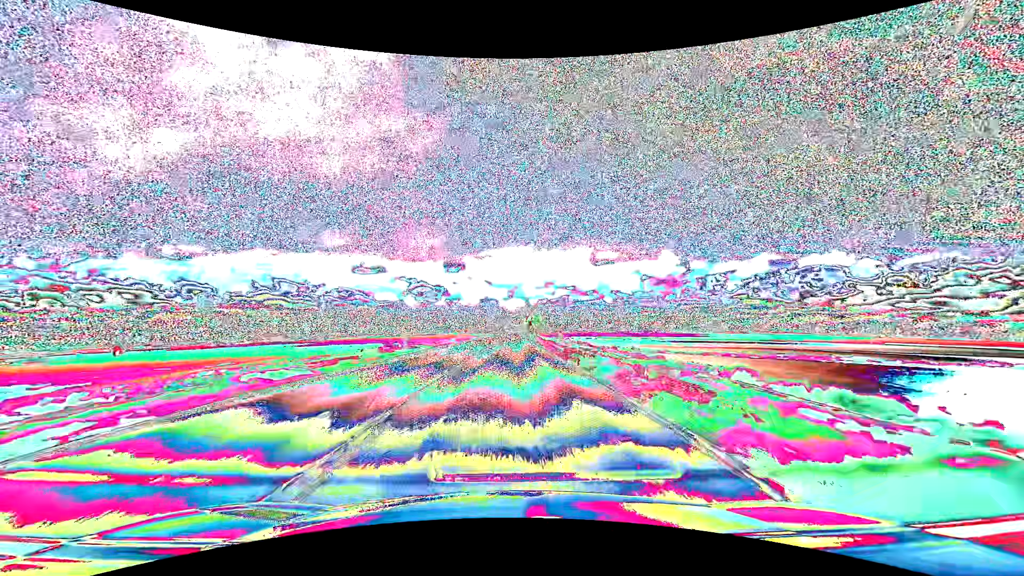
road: primary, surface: asphalt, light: Day
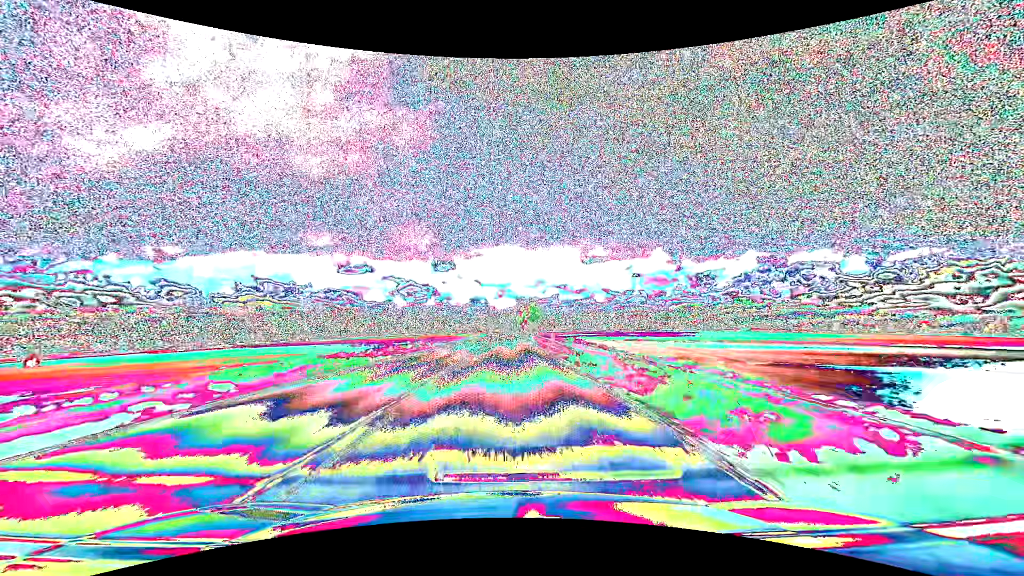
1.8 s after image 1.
(+0.6, +47.5) m; +1°
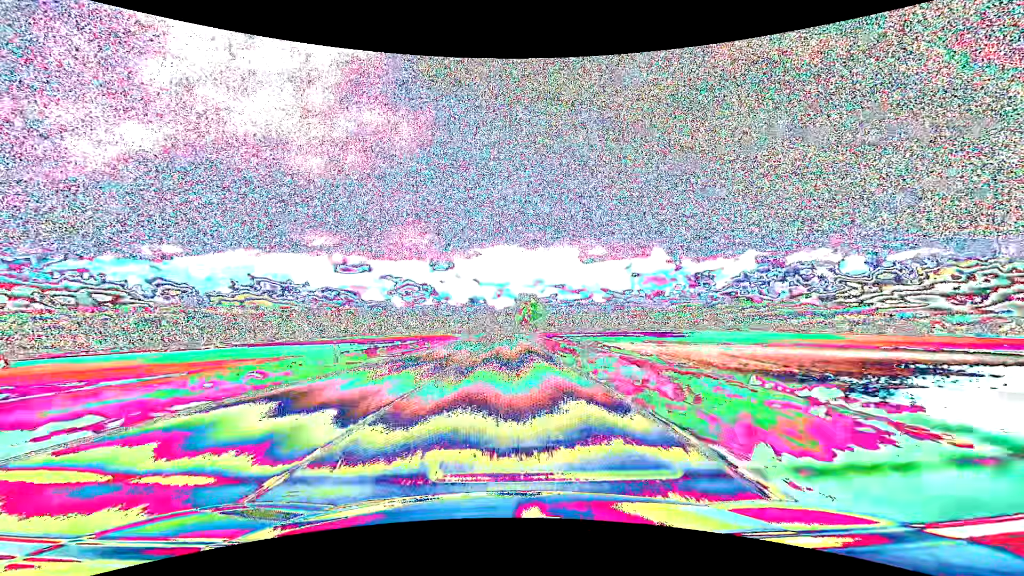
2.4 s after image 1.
(0.0, +15.8) m; 0°
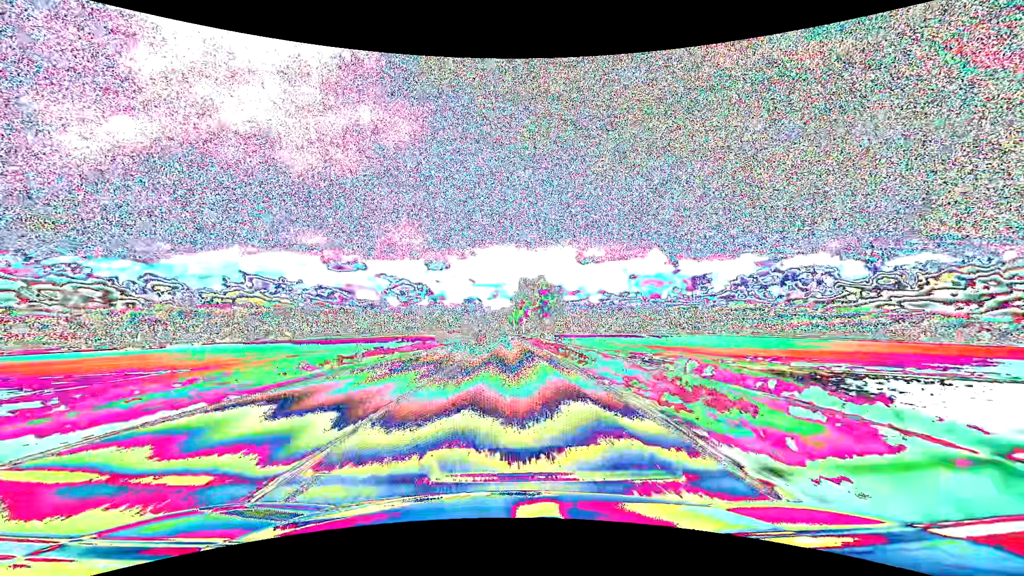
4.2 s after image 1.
(+0.3, +47.5) m; 0°
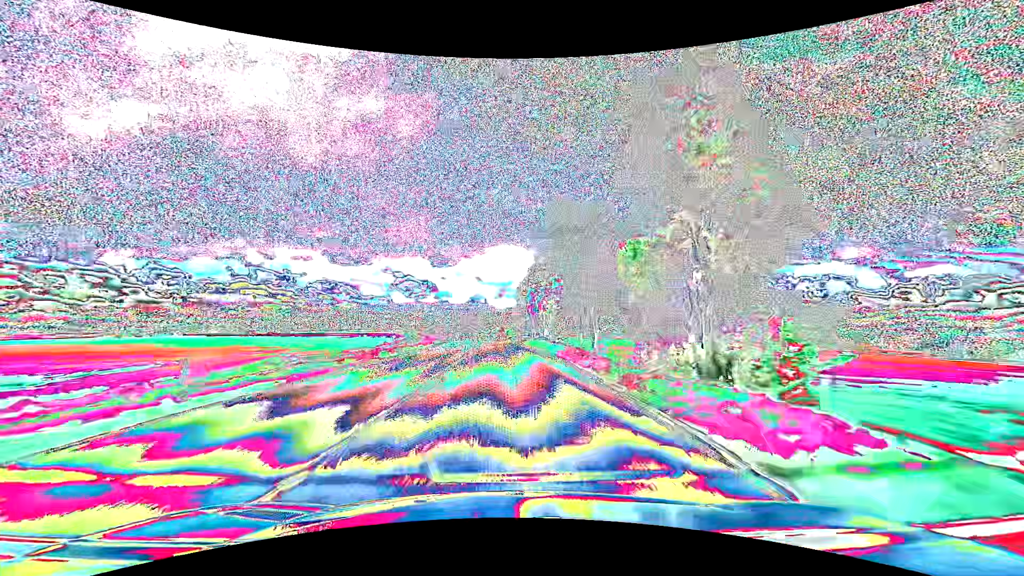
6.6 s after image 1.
(-0.2, +63.4) m; -1°
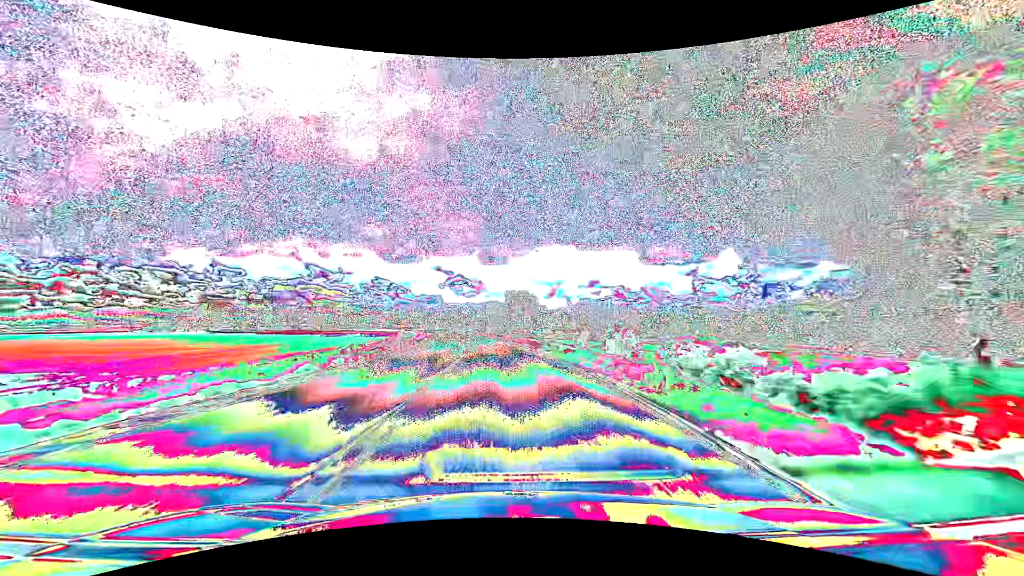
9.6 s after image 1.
(-3.2, +79.1) m; -6°
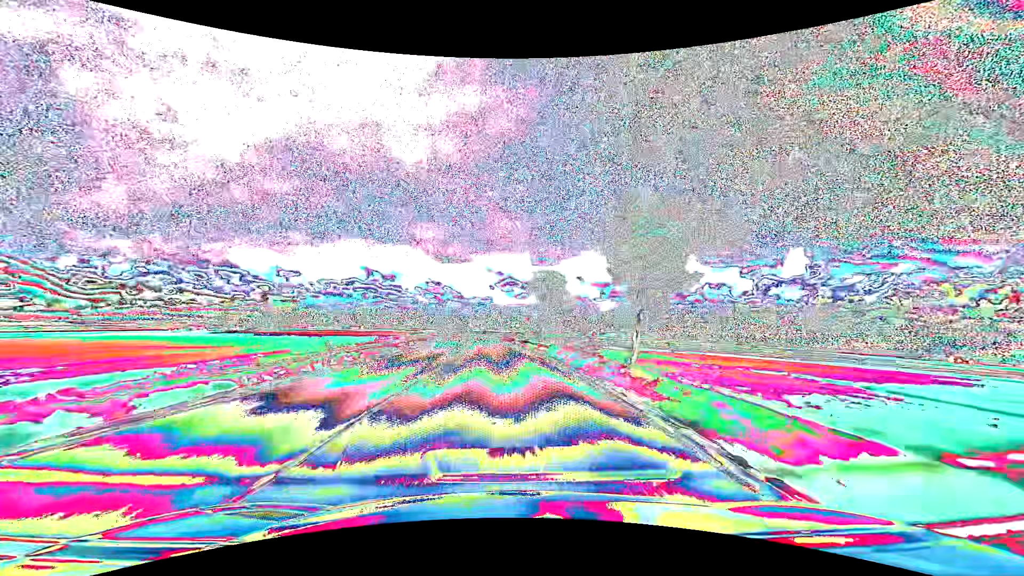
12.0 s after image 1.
(-3.0, +63.3) m; -6°
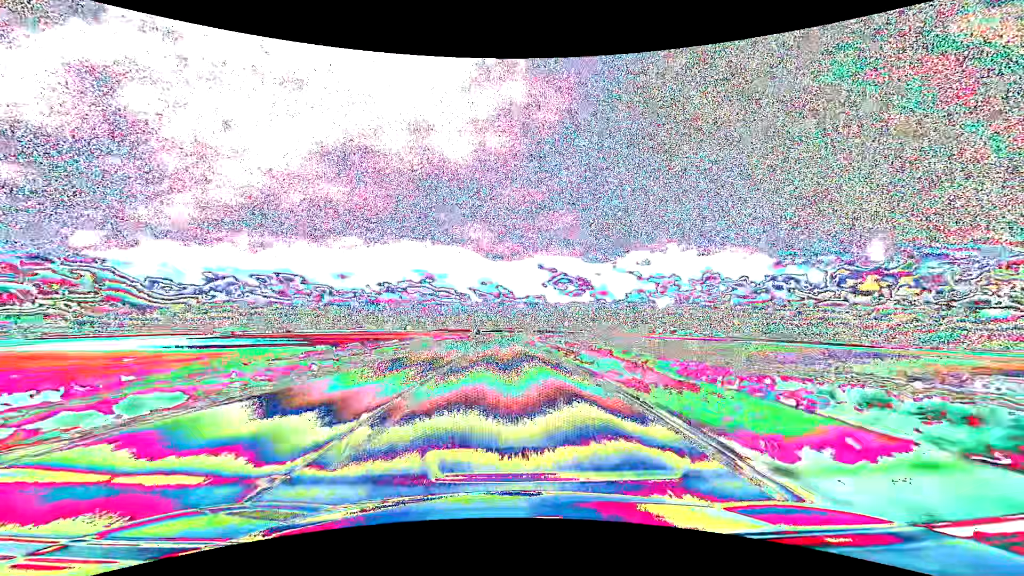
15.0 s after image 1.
(-4.9, +79.1) m; -6°
(0, +10) (0, +20) (0, +30) (0, +40) (0, +50) (0, +60) (0, +70) (0, +80) (+1, +90) (+1, +100) m
